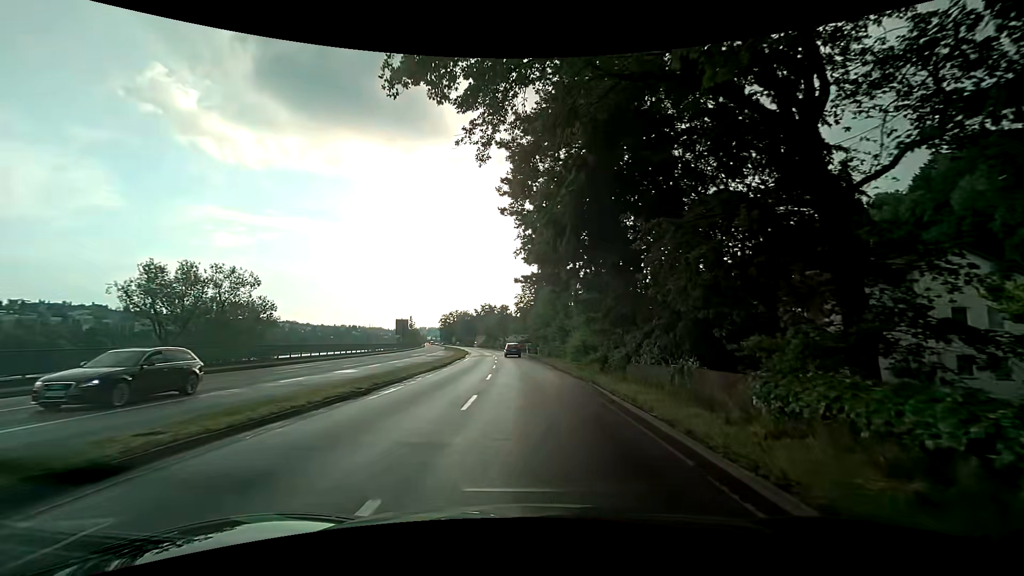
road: primary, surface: asphalt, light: Day
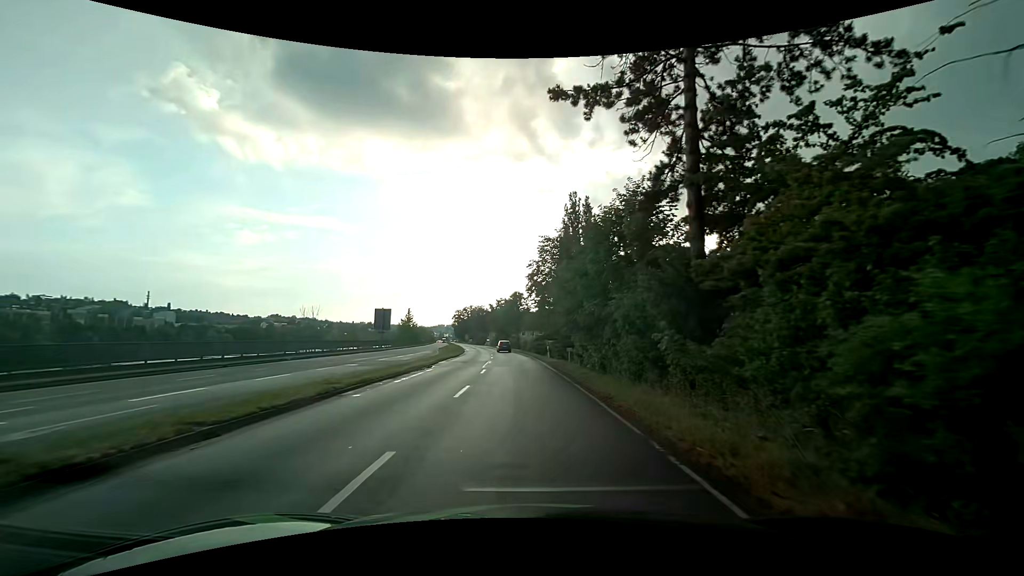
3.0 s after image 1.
(-0.4, +26.1) m; -2°
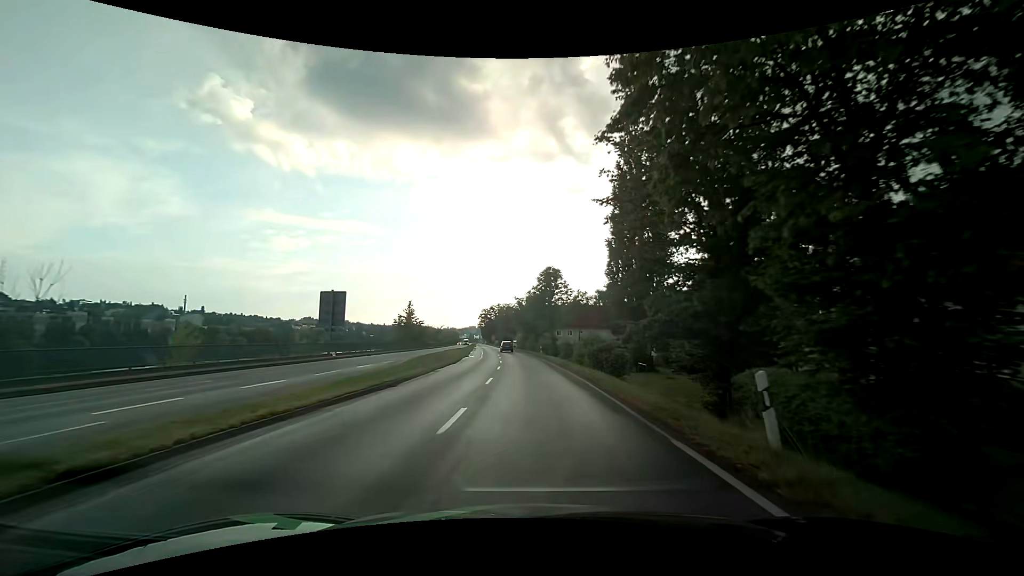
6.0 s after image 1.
(-1.6, +32.5) m; -4°
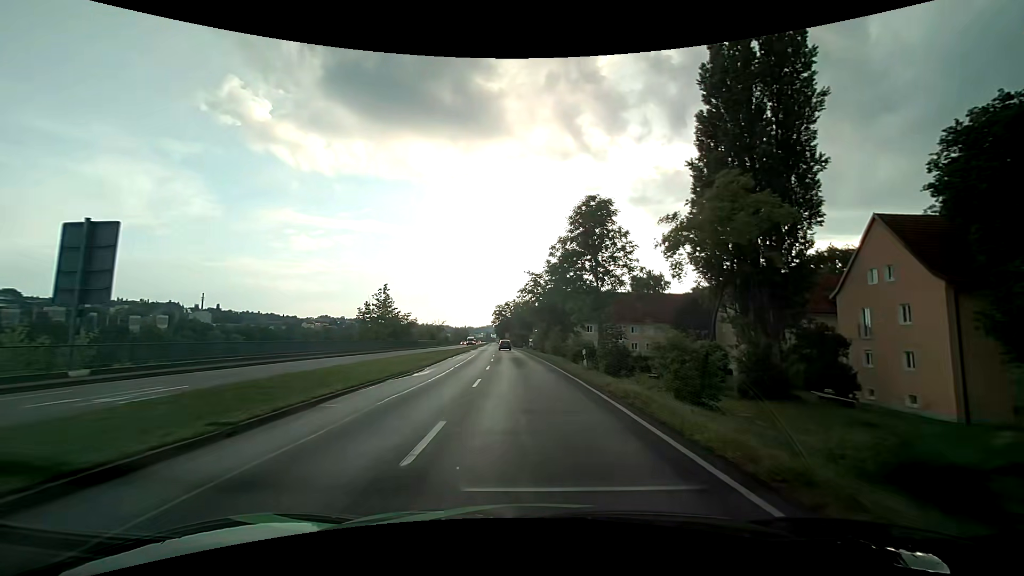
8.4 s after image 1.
(-0.6, +29.8) m; -2°
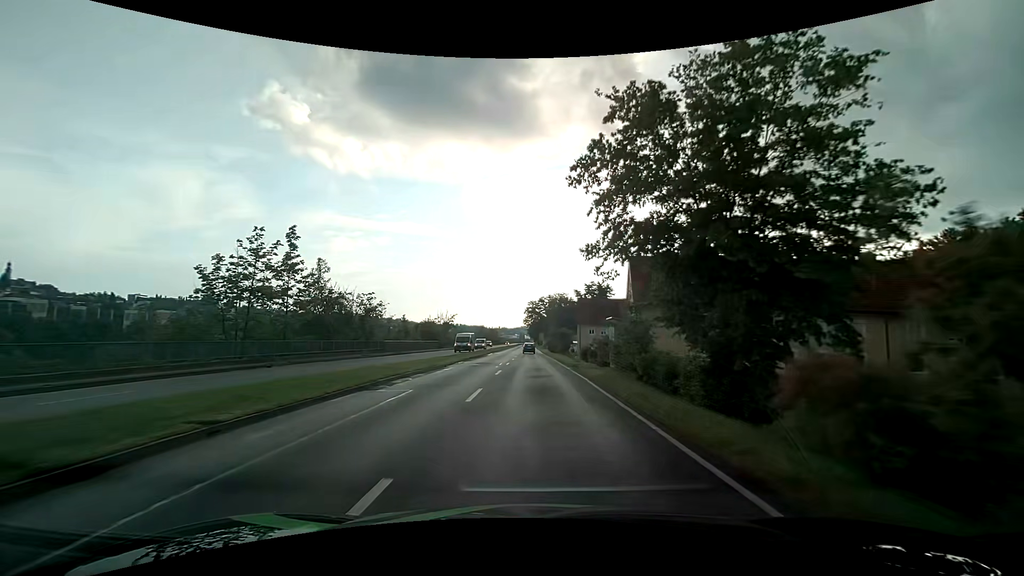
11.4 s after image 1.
(-1.6, +40.4) m; -4°
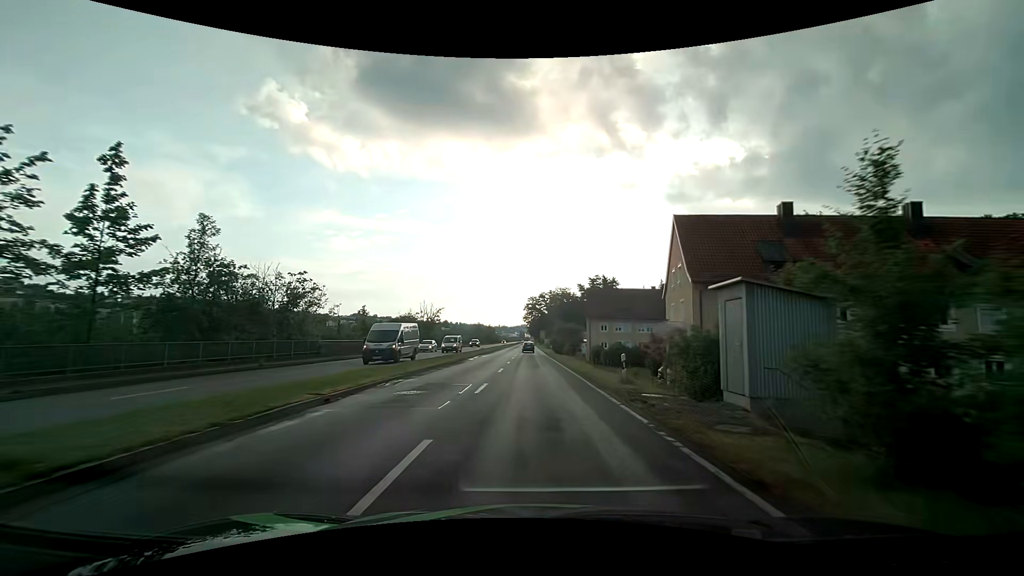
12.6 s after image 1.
(0.0, +16.4) m; 0°
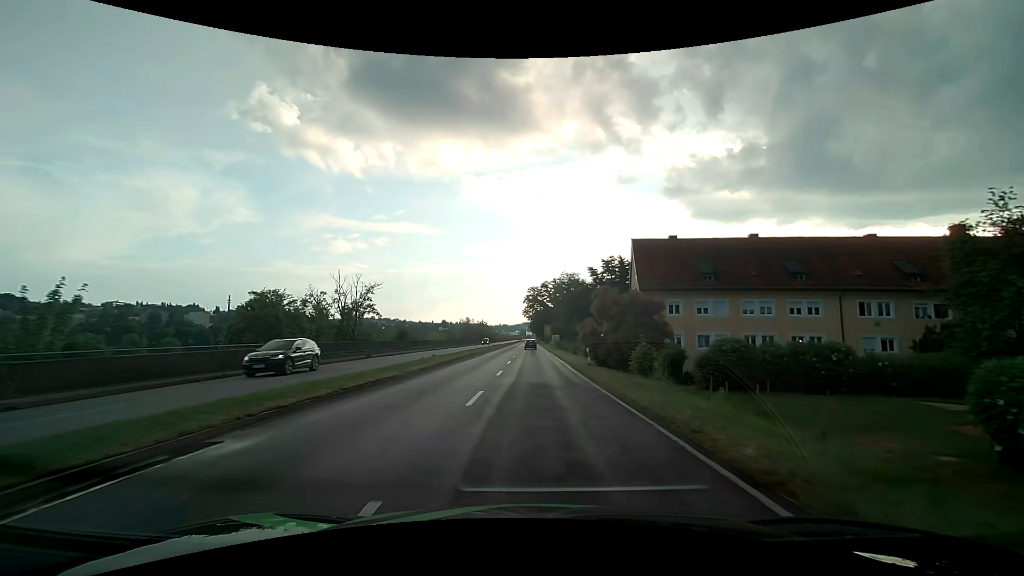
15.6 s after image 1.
(-0.4, +39.2) m; 0°
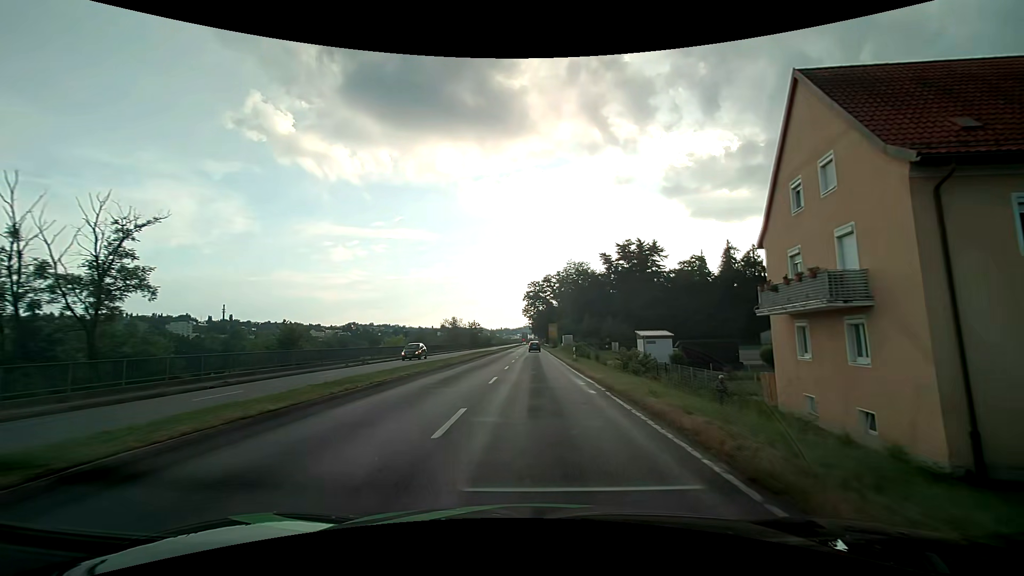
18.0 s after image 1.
(0.0, +30.8) m; 0°
(0, +10) (0, +20) (0, +30) (0, +40) (0, +50) (0, +60) (0, +70) (0, +80) (0, +90) (0, +100) m
